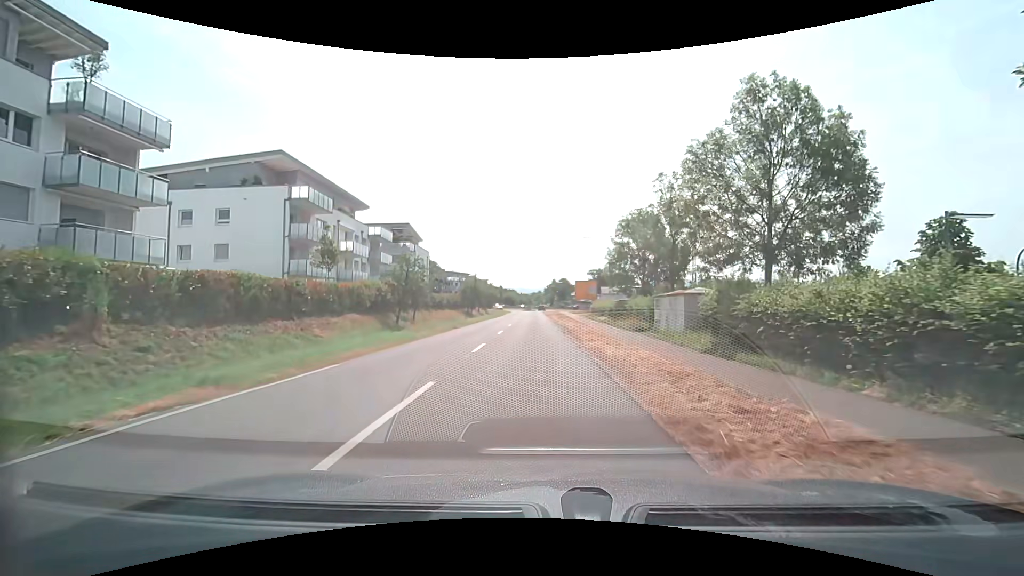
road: secondary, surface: asphalt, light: Day
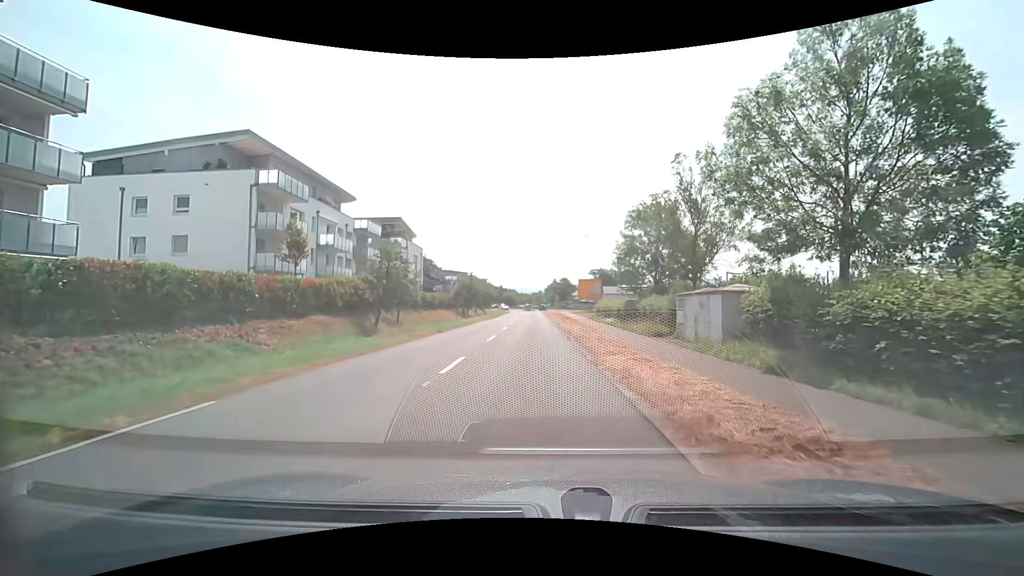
(0.0, +4.6) m; 0°
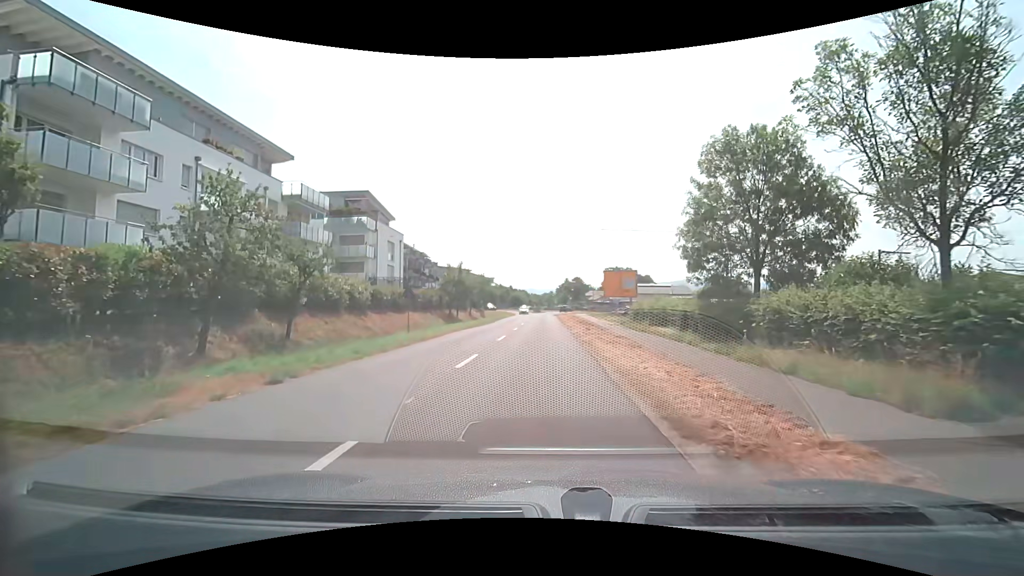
(-0.1, +17.1) m; -1°
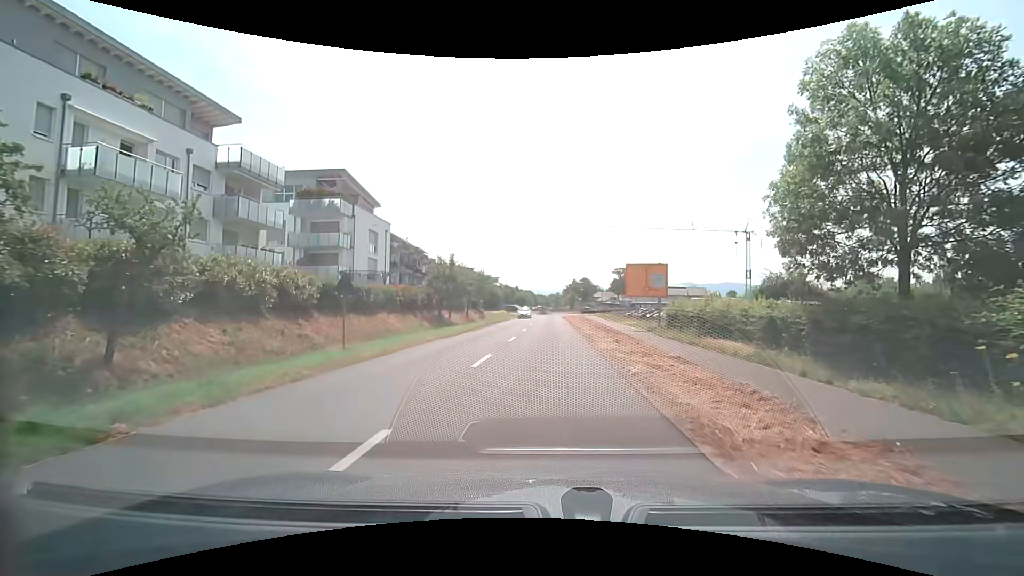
(-0.1, +8.6) m; -1°
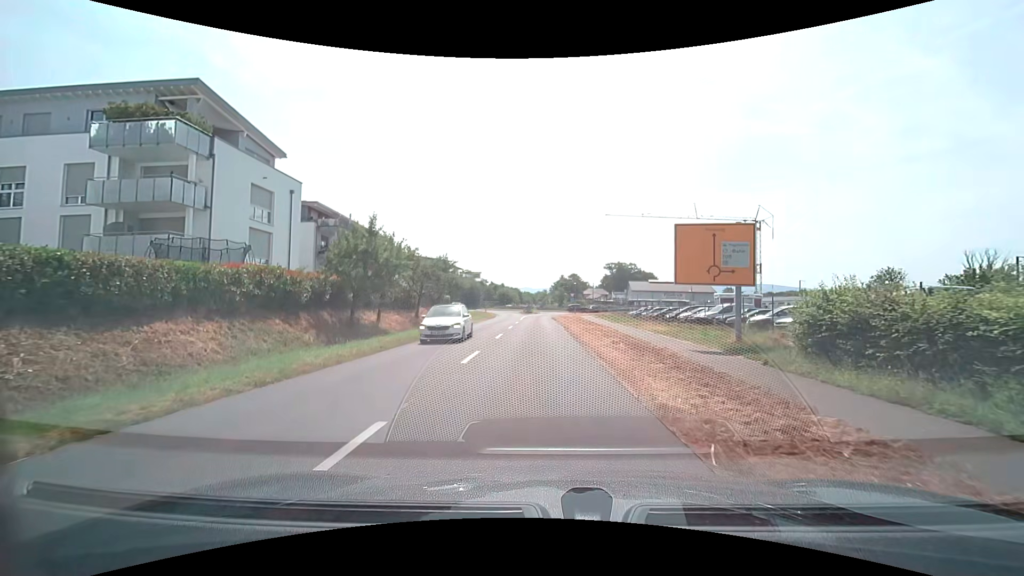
(+0.3, +17.6) m; +2°
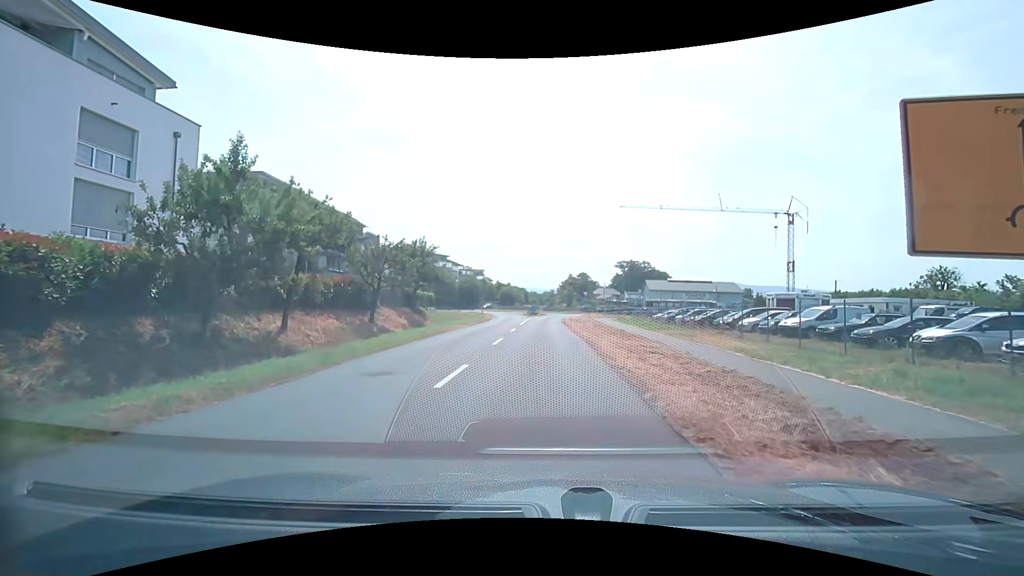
(-0.2, +12.4) m; -1°
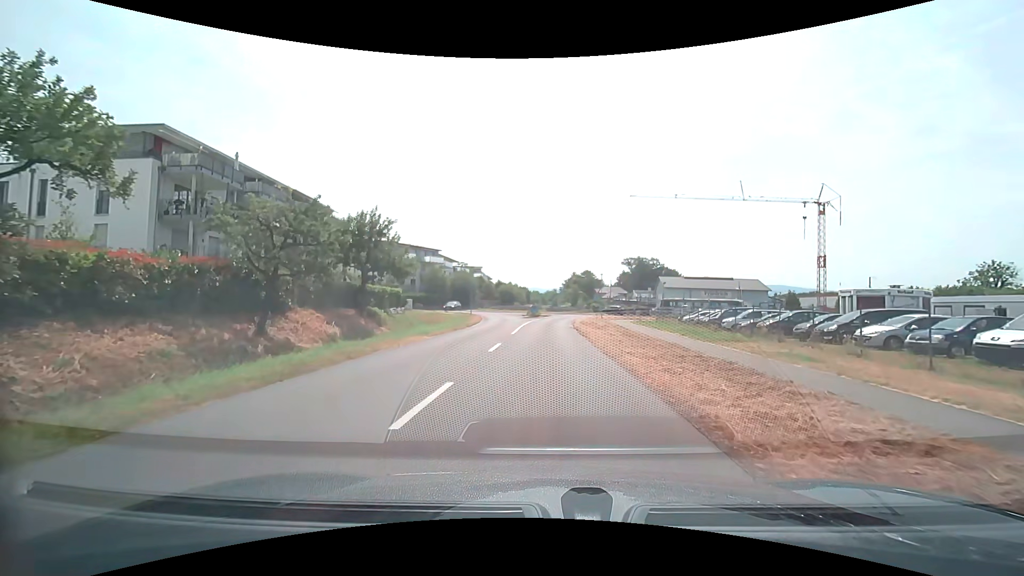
(-0.1, +11.8) m; -1°
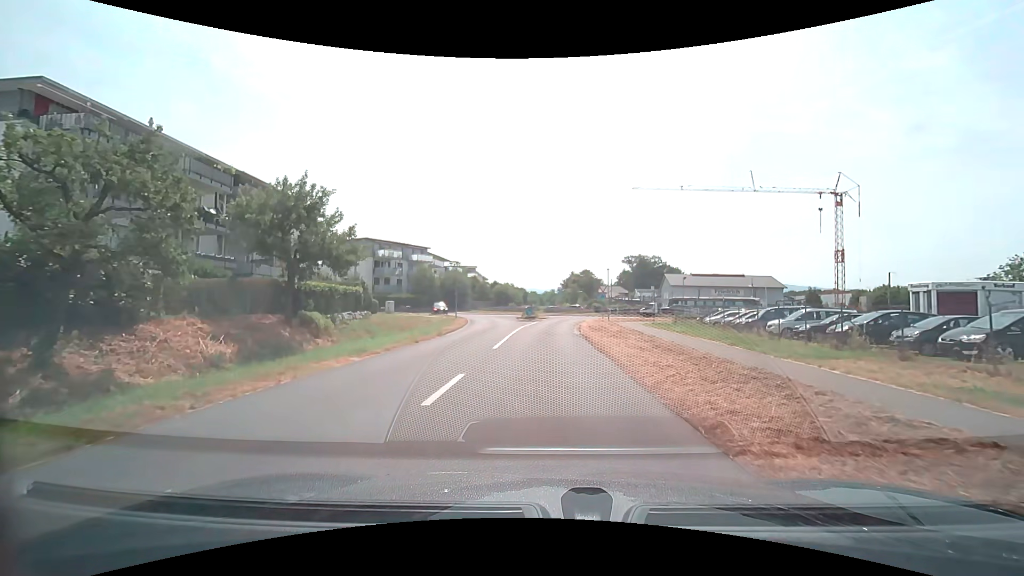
(+0.1, +7.6) m; 0°
(0, +10) (0, +20) (+1, +30) (+1, +40) (+3, +50) (+6, +59) (+14, +65) (+24, +68) (+34, +67) (+42, +61) m
